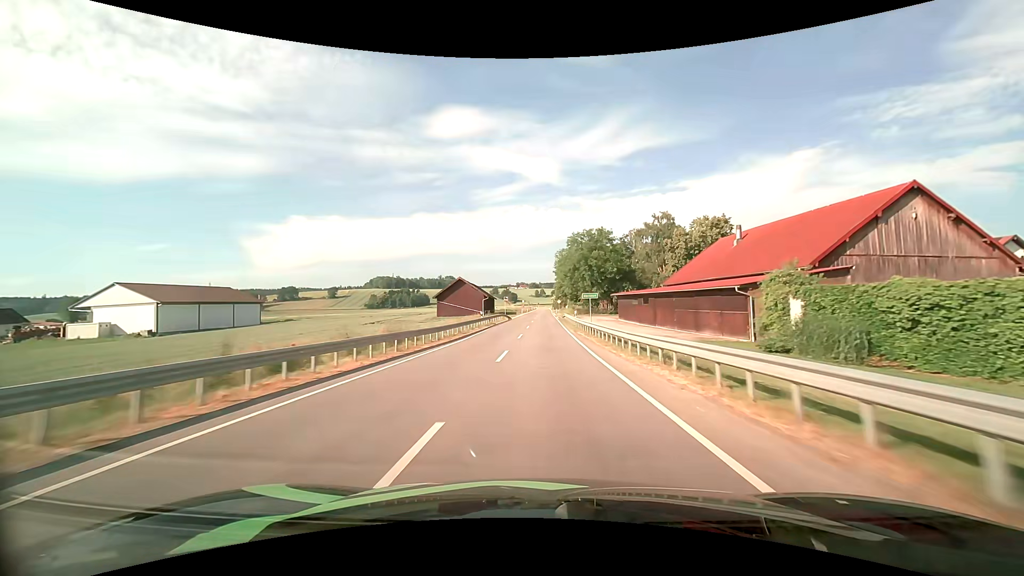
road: tertiary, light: Day
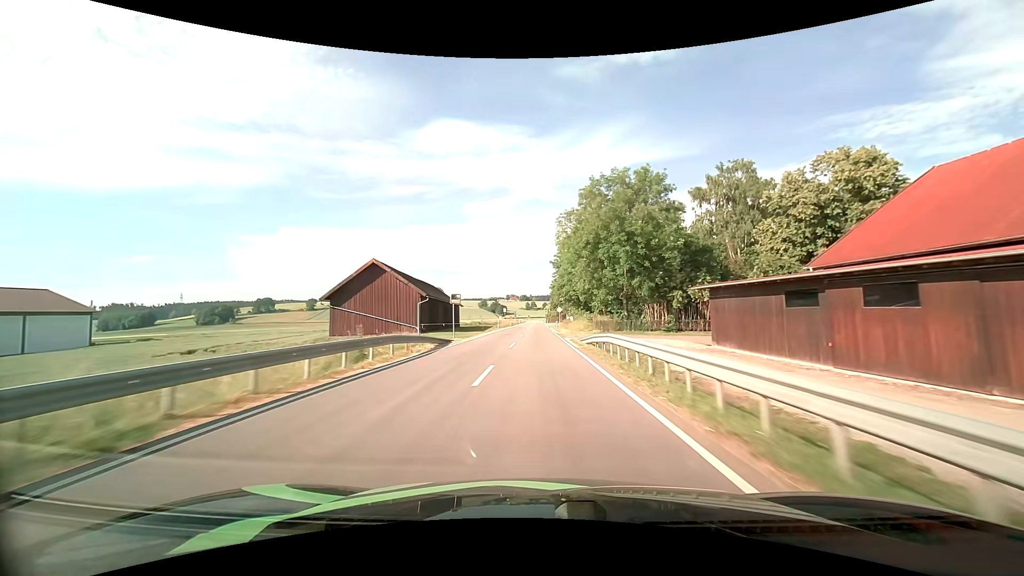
(+0.4, +41.2) m; +1°
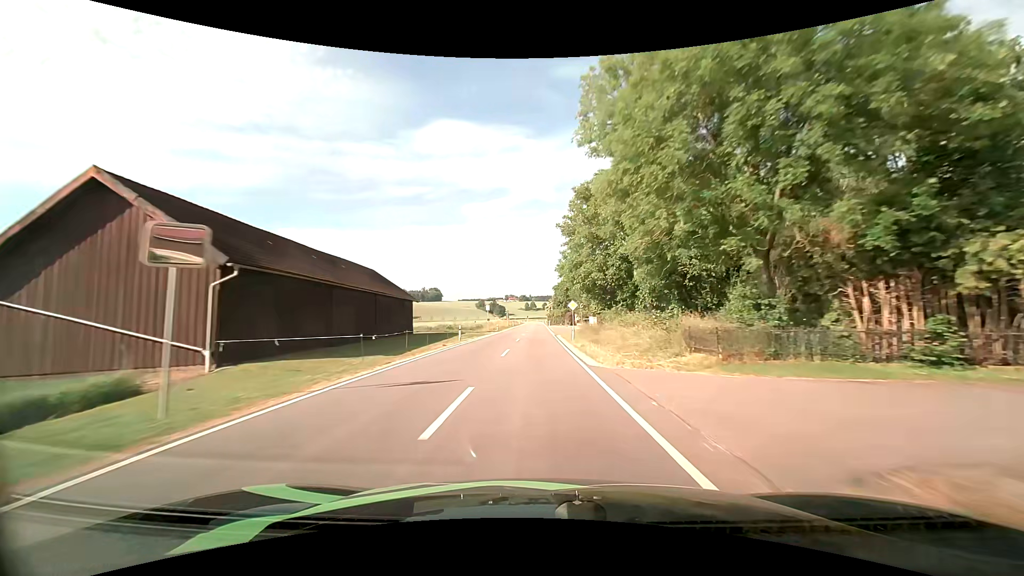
(0.0, +28.1) m; 0°
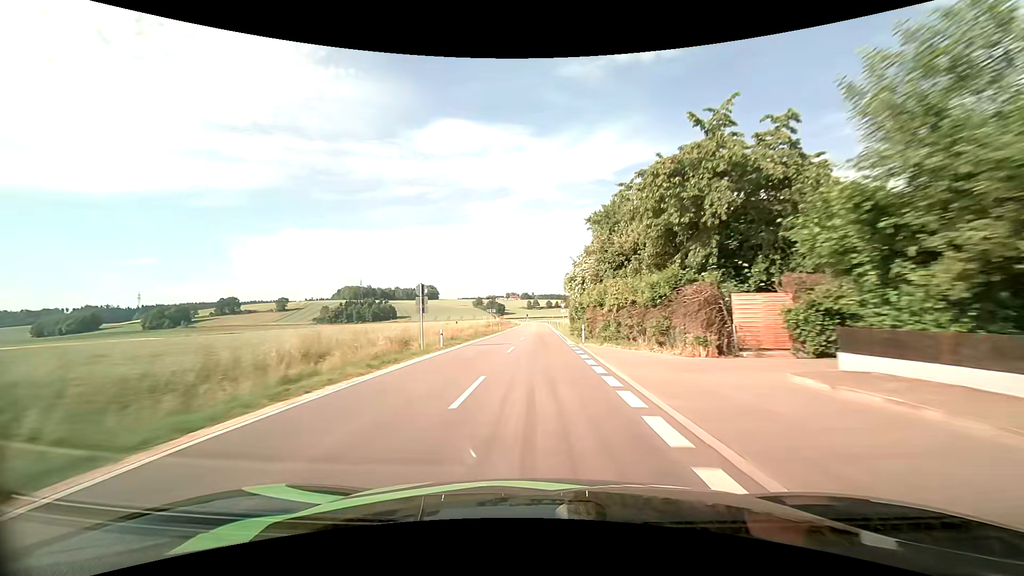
(-0.2, +70.6) m; 0°
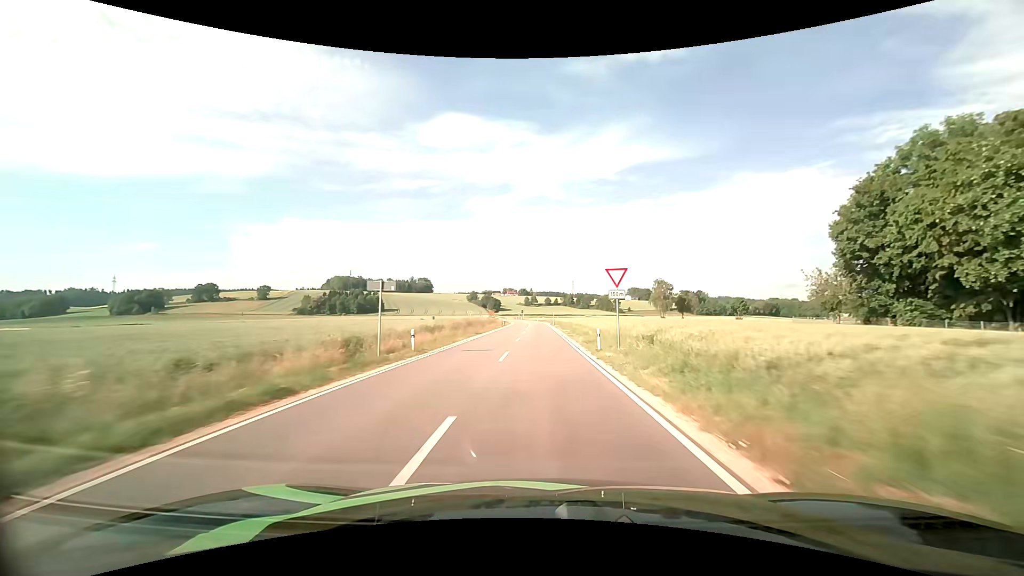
(-0.1, +40.9) m; 0°
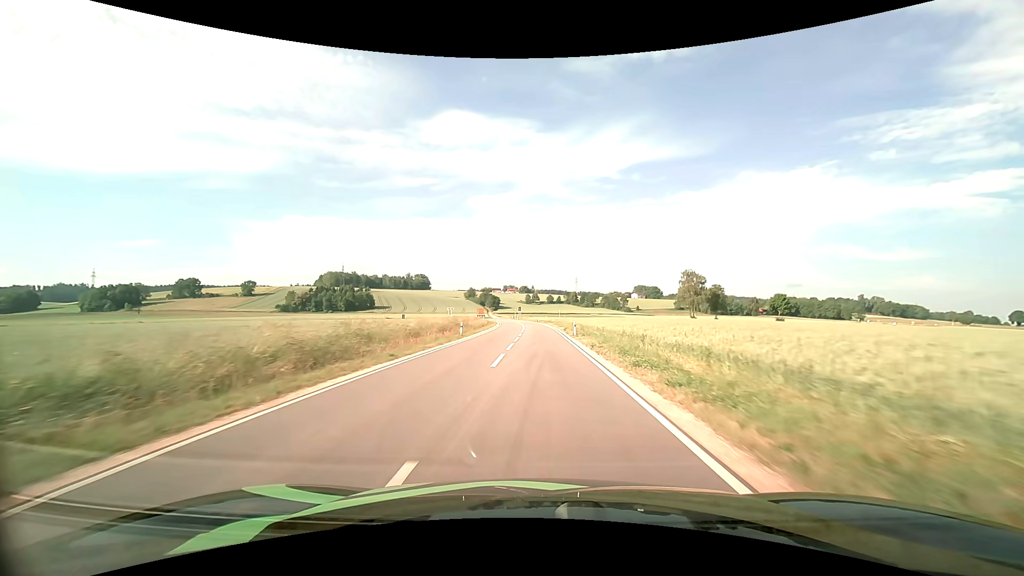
(-0.2, +37.8) m; 0°
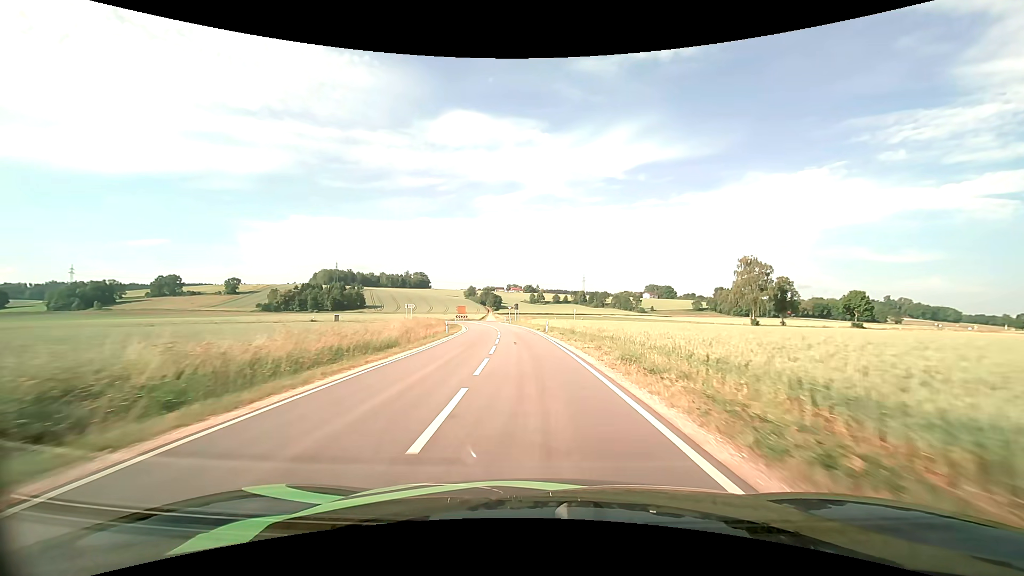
(-0.2, +43.4) m; -1°
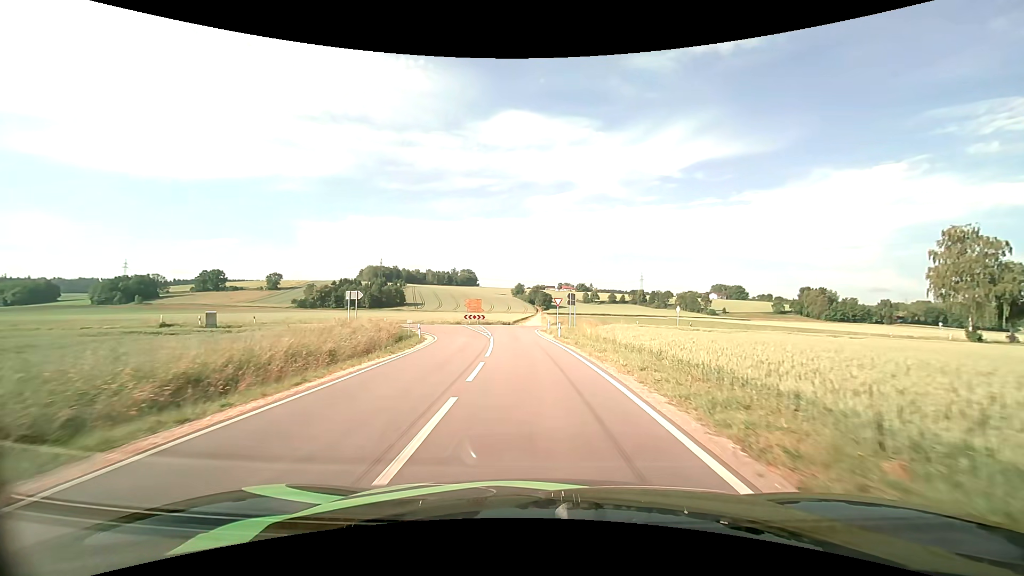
(-2.0, +42.6) m; -6°
(0, +10) (-1, +20) (-1, +30) (-2, +40) (0, +49) (+7, +57) (+16, +61) (+25, +66) (+34, +70) (+43, +74) m
